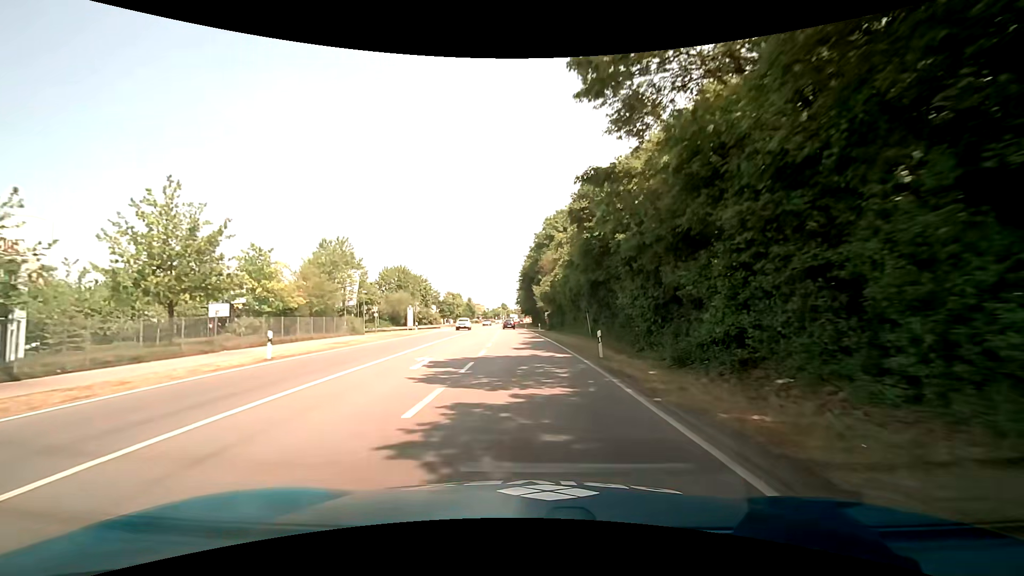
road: primary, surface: asphalt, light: Day
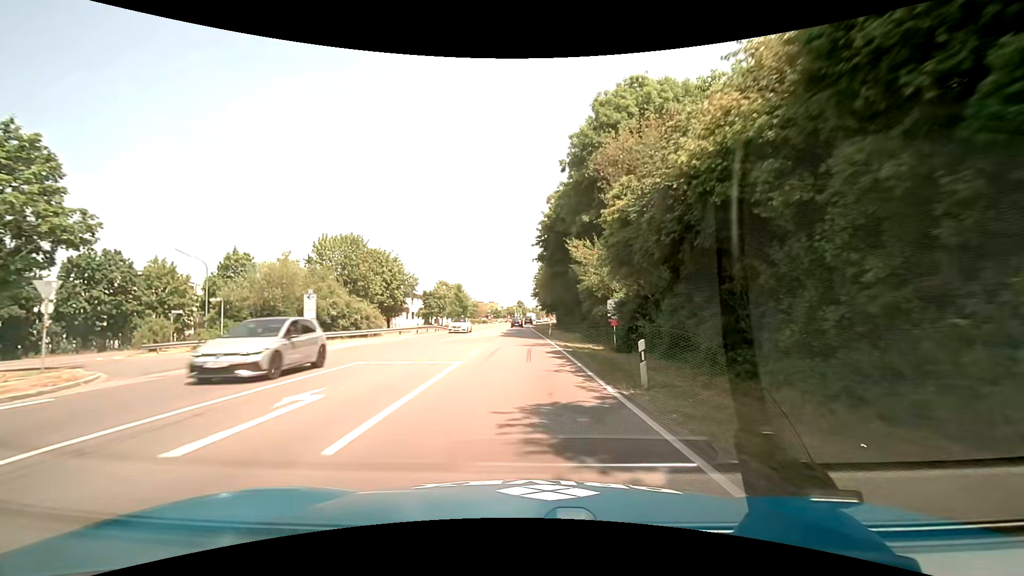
(-0.6, +43.9) m; -2°
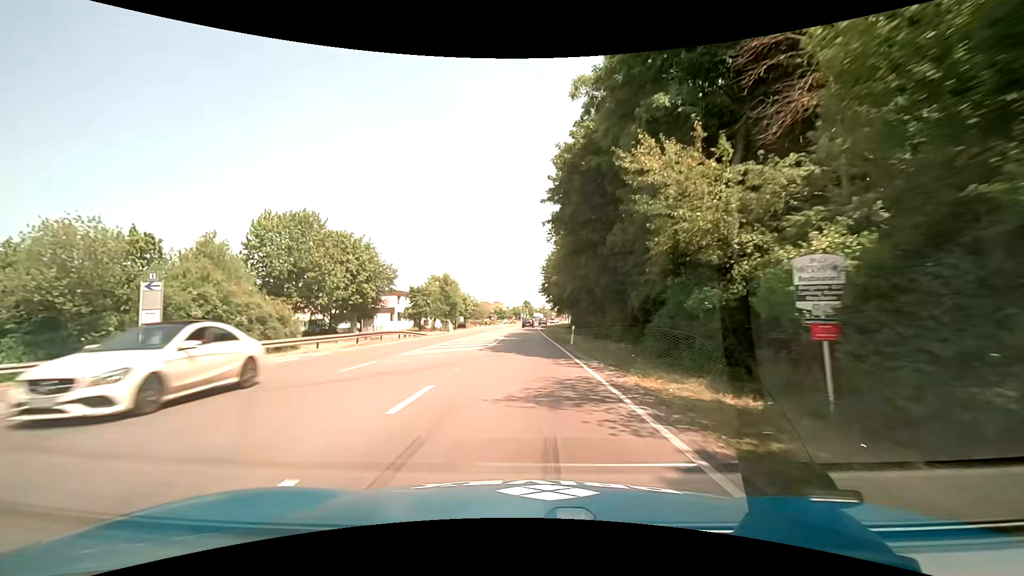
(-0.1, +17.7) m; -1°
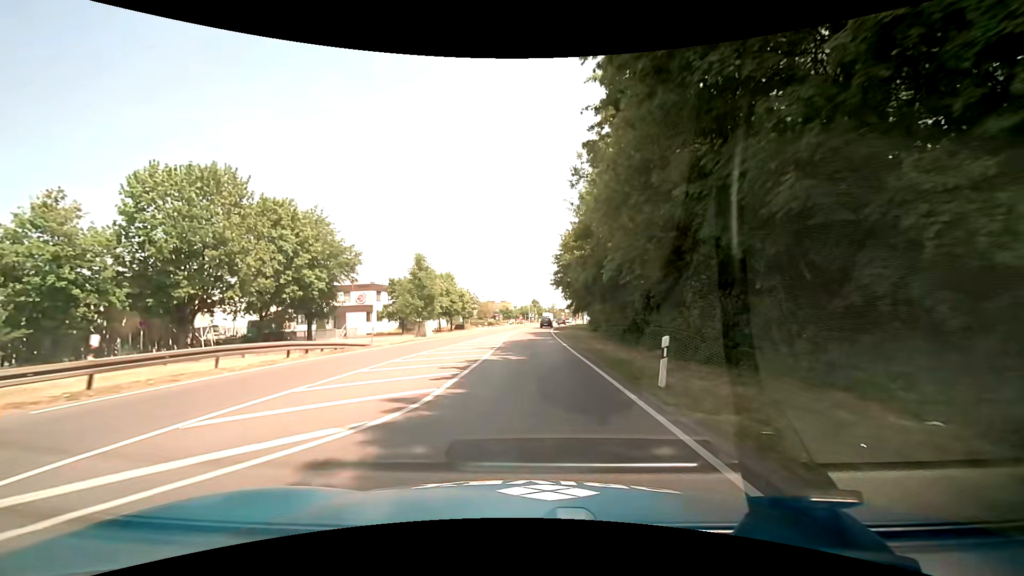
(-0.2, +18.0) m; -1°
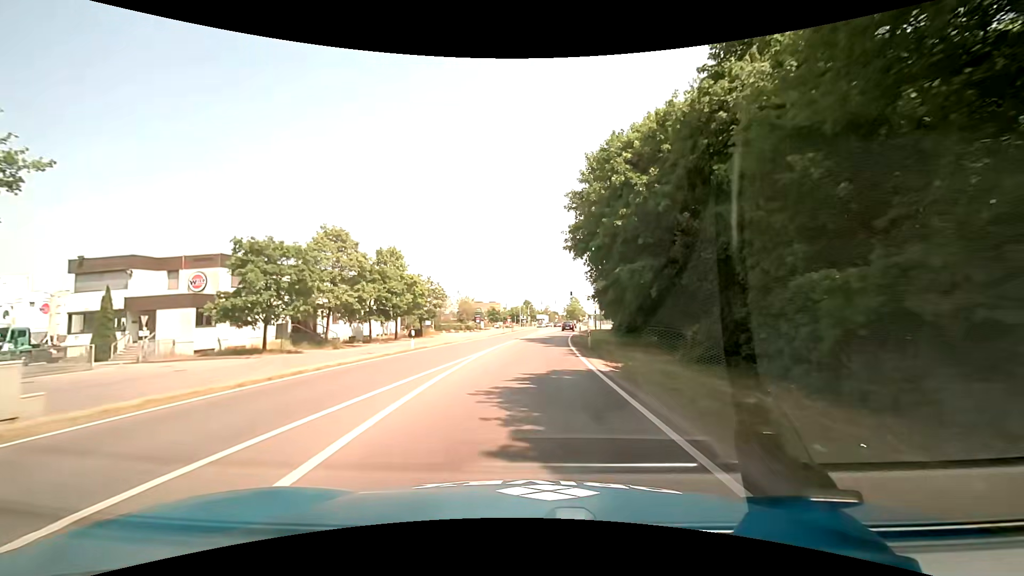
(+0.4, +36.2) m; +1°
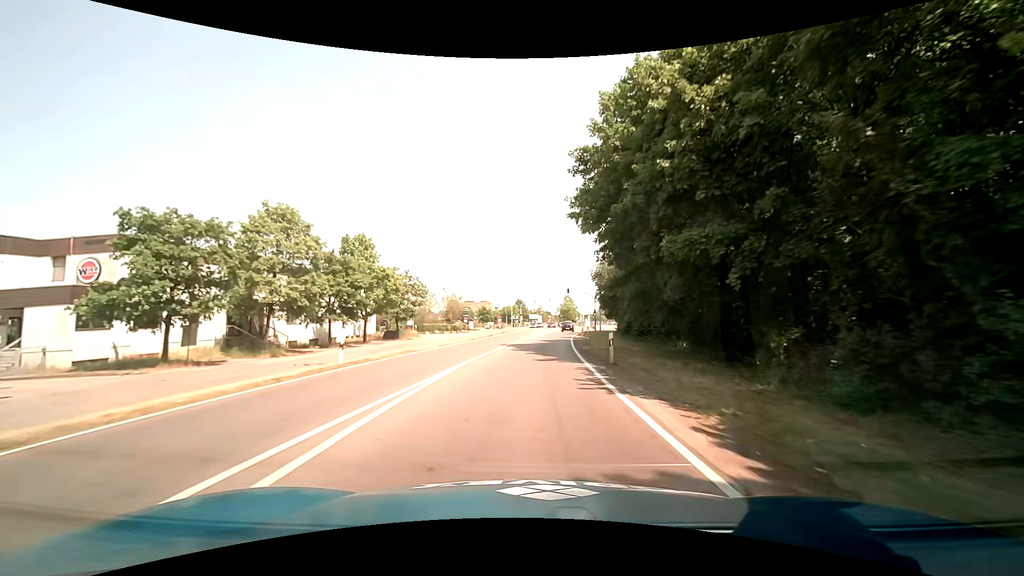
(0.0, +9.1) m; +1°
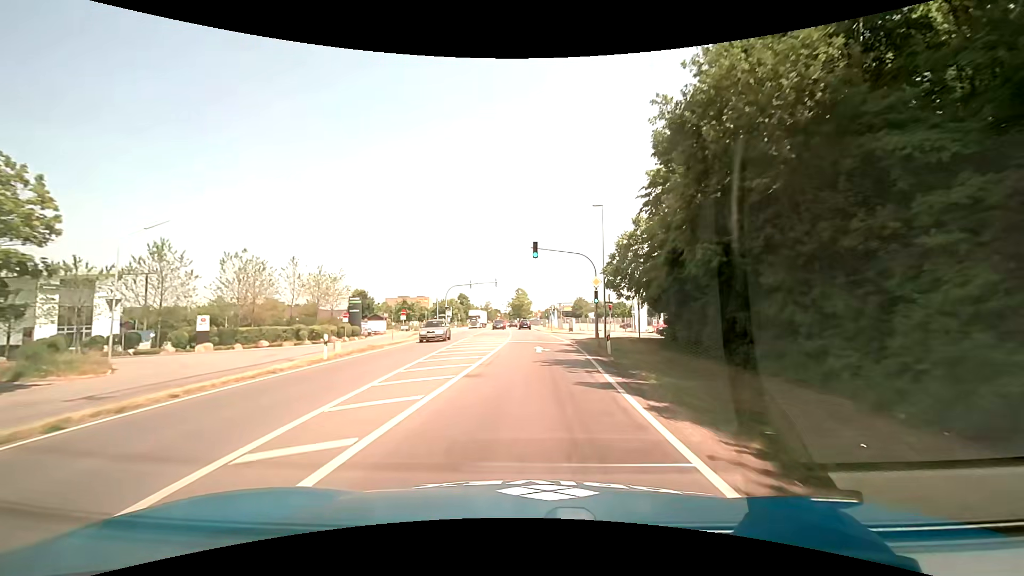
(+2.1, +45.5) m; +6°
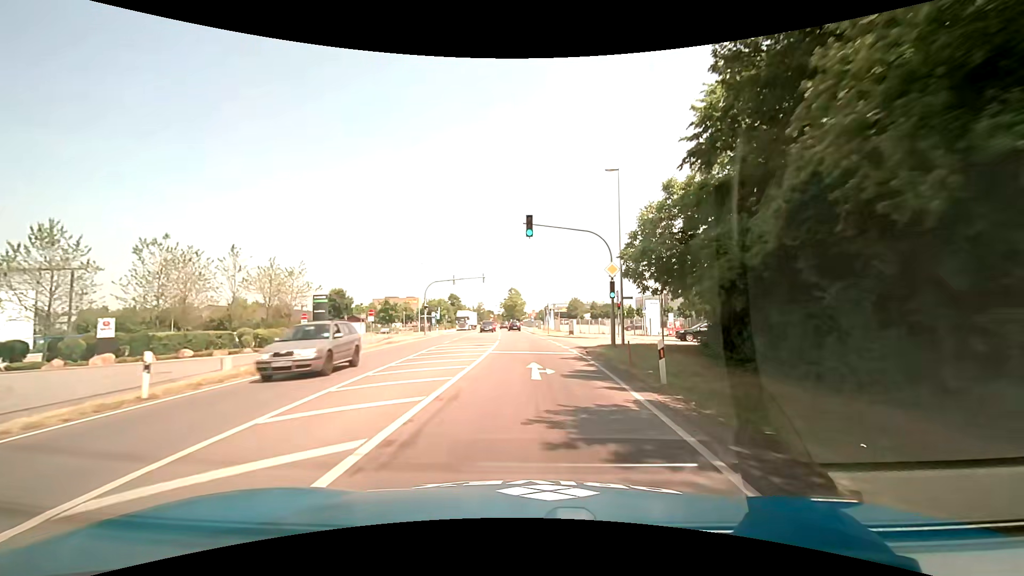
(+0.1, +9.2) m; +1°
